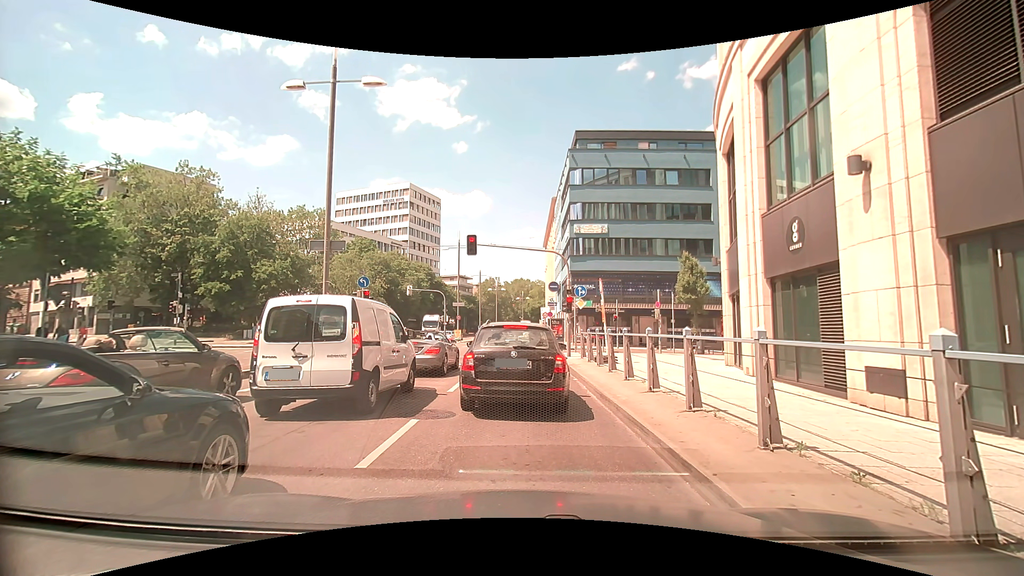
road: primary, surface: asphalt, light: Day
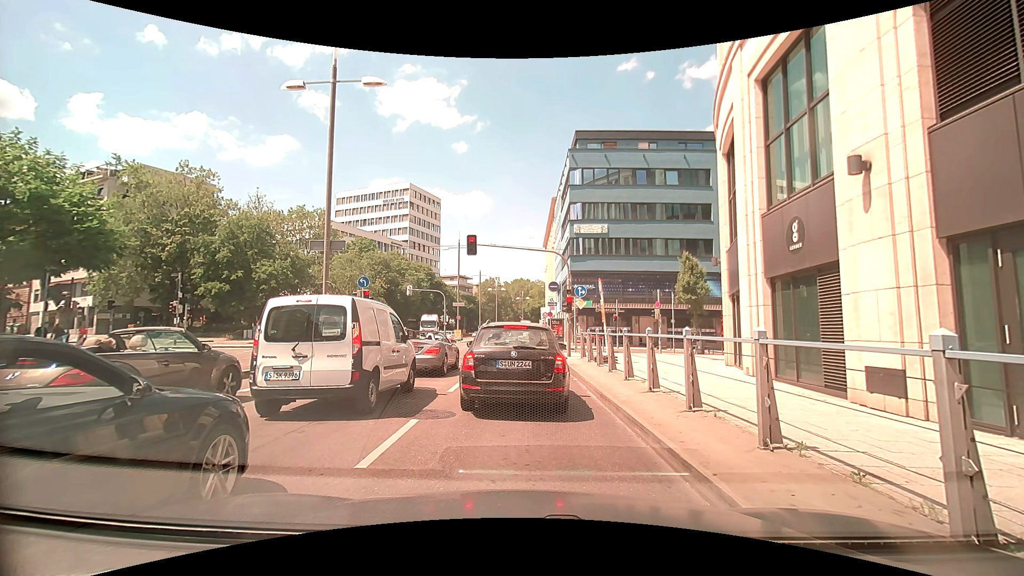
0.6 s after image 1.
(0.0, 0.0) m; 0°
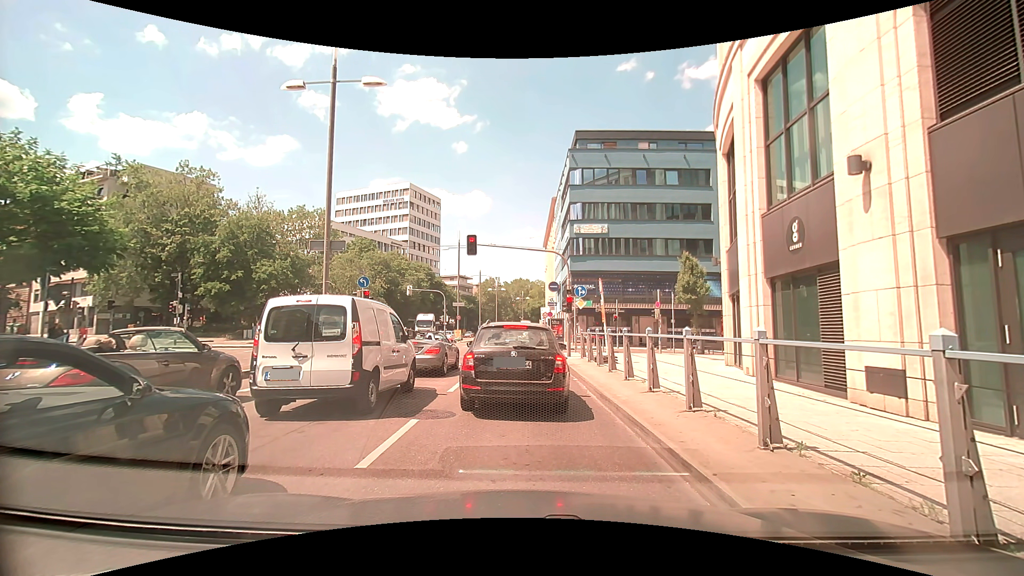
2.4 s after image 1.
(0.0, 0.0) m; 0°
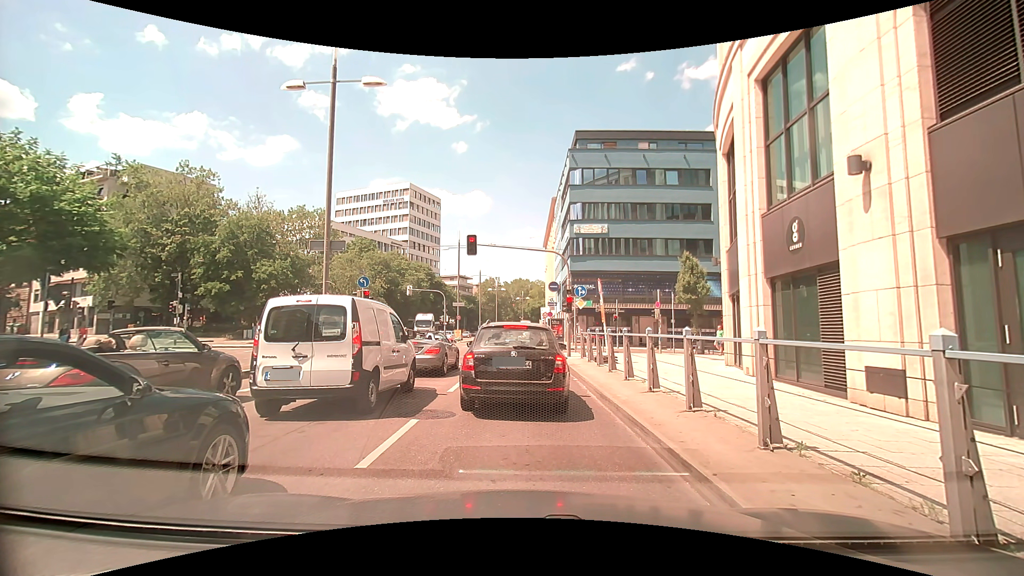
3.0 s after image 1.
(0.0, 0.0) m; 0°
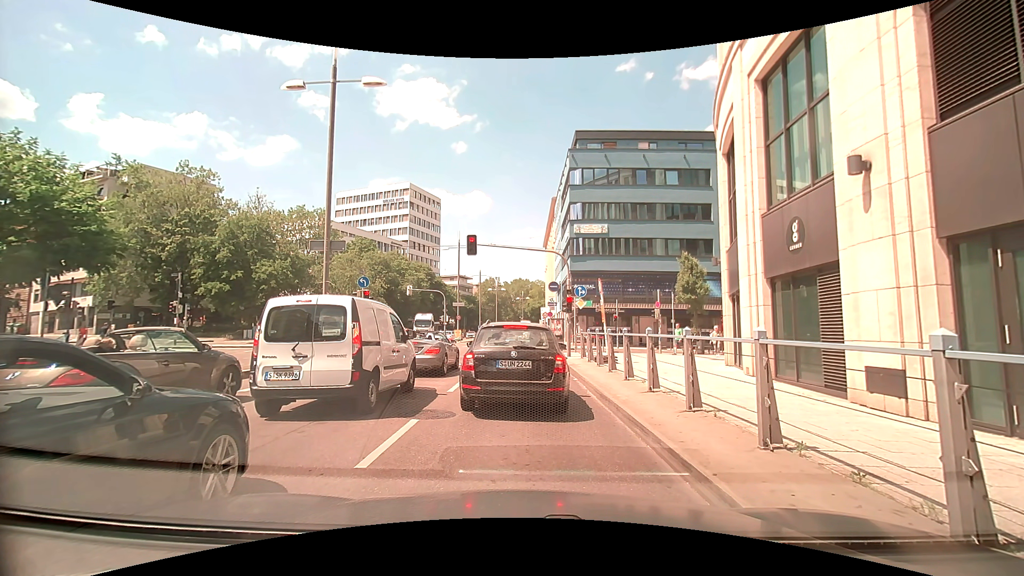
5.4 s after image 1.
(0.0, 0.0) m; 0°
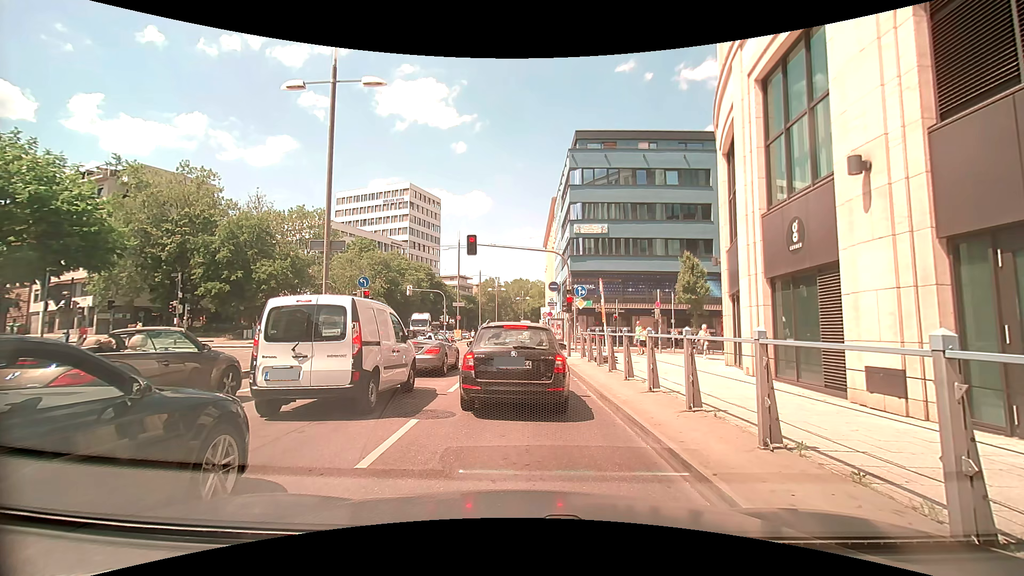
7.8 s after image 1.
(0.0, 0.0) m; 0°
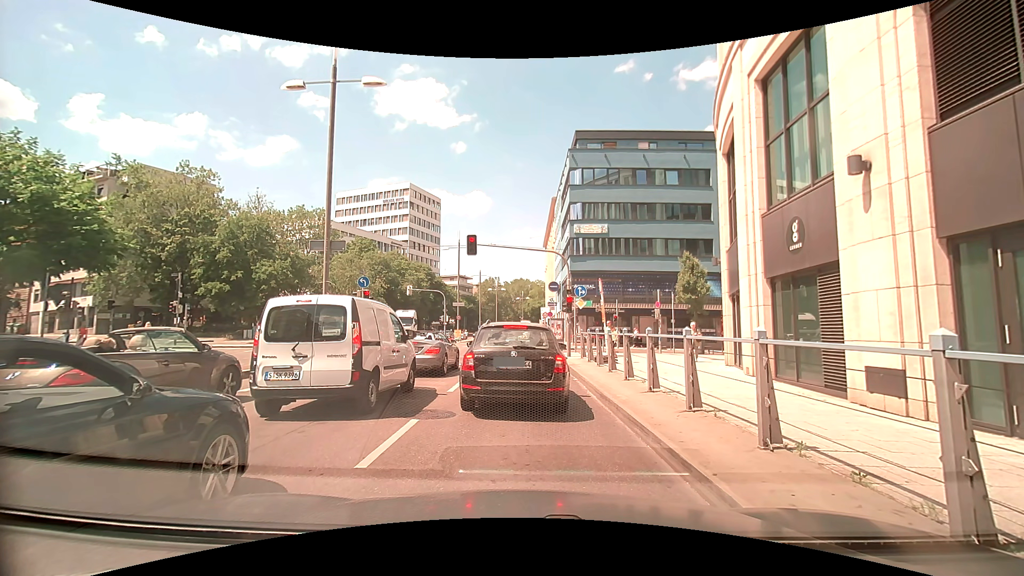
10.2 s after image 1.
(0.0, 0.0) m; 0°
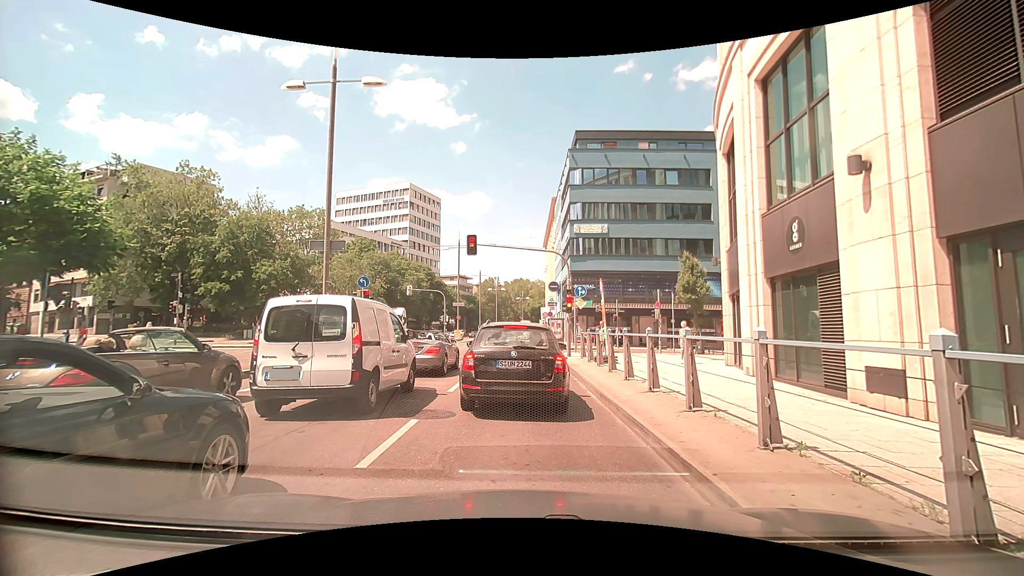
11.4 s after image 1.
(0.0, 0.0) m; 0°
